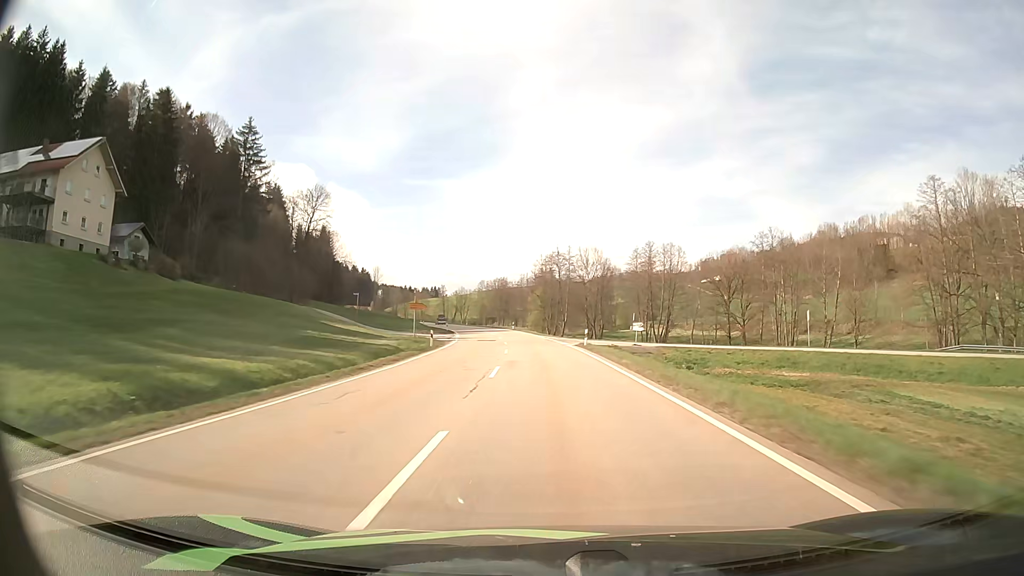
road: secondary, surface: asphalt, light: Day
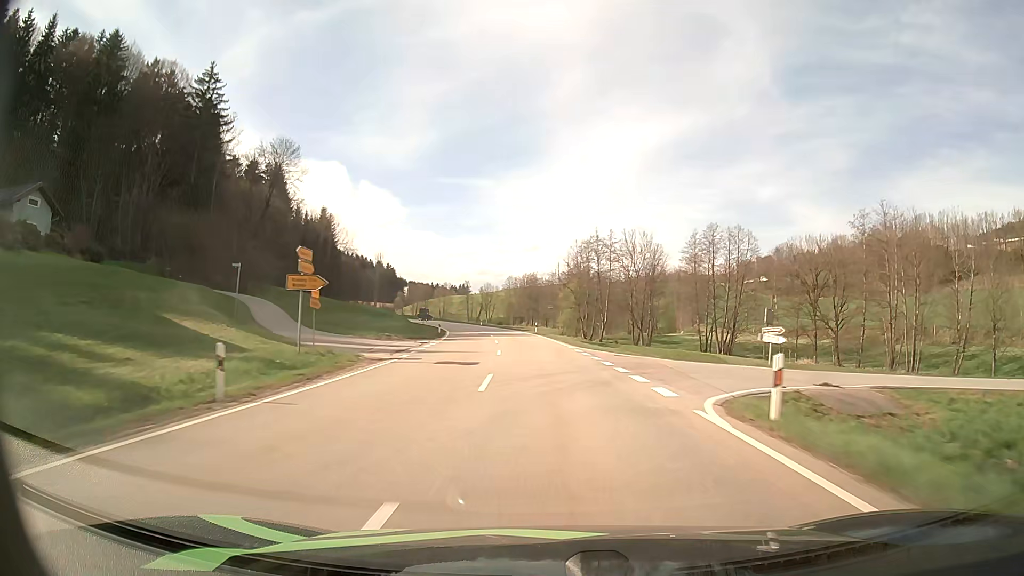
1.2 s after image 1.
(-0.6, +28.8) m; -2°
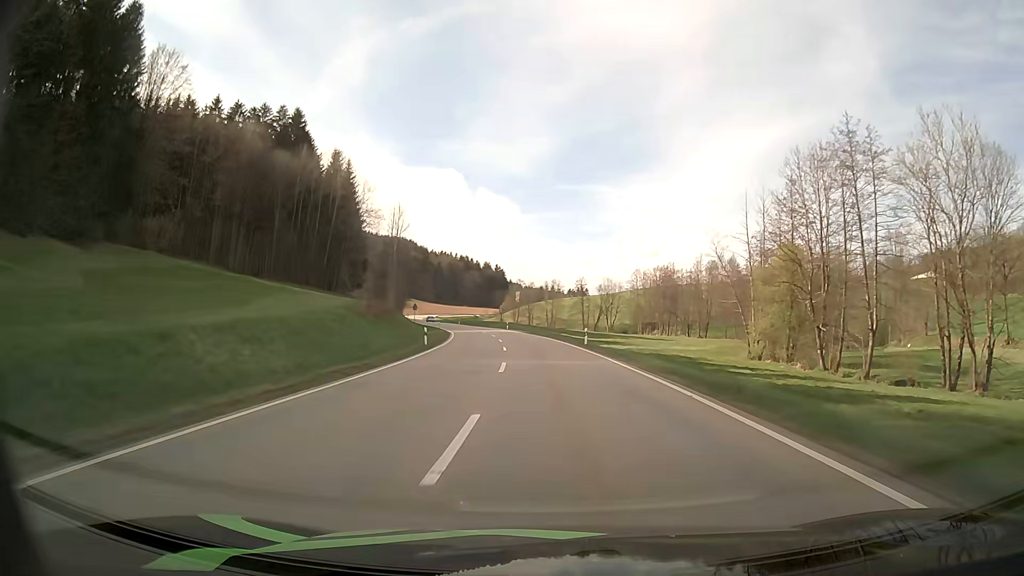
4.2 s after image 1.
(-6.0, +71.2) m; -10°
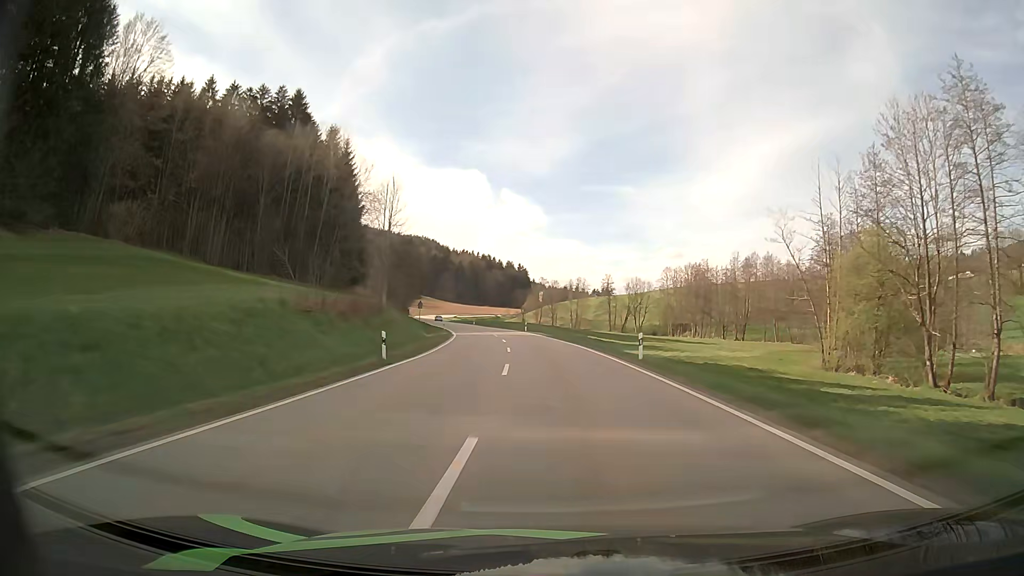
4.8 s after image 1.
(-0.3, +14.3) m; -2°
(0, +10) (0, +20) (-1, +30) (-2, +40) (-2, +50) (-4, +60) (-5, +70) (-7, +80) (-9, +89) (-11, +99) m
